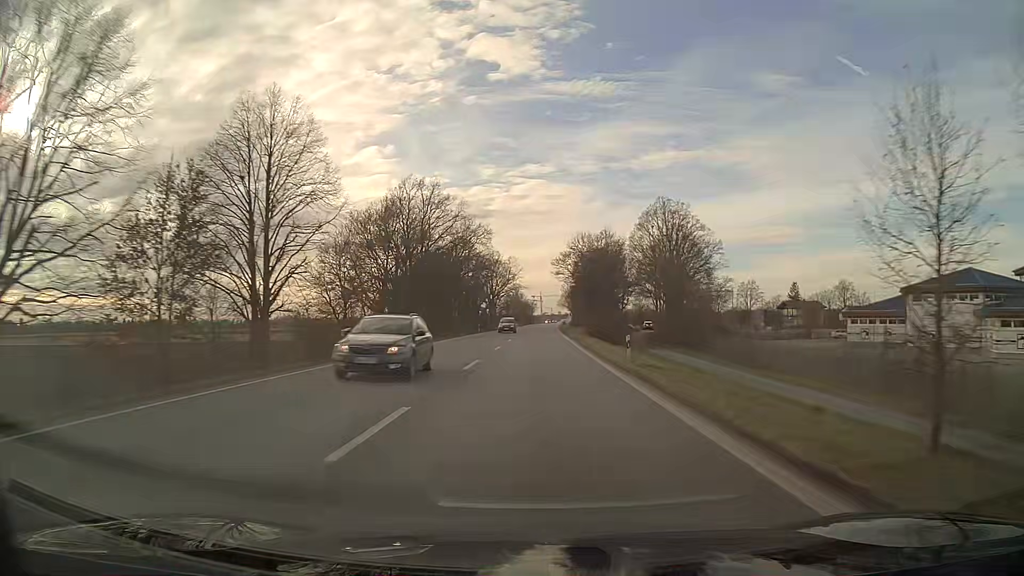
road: primary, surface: asphalt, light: Day
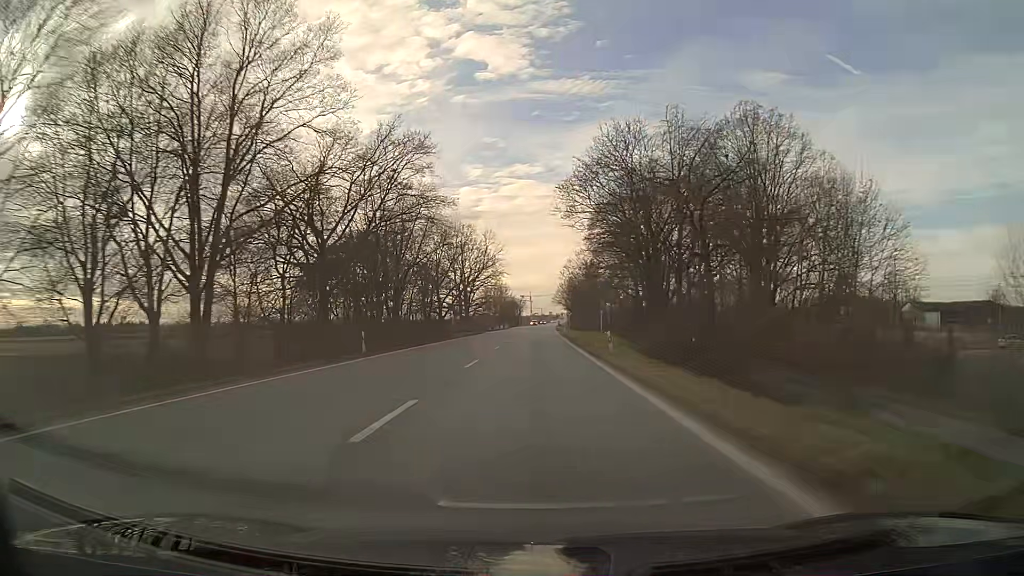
(+0.4, +47.4) m; +1°
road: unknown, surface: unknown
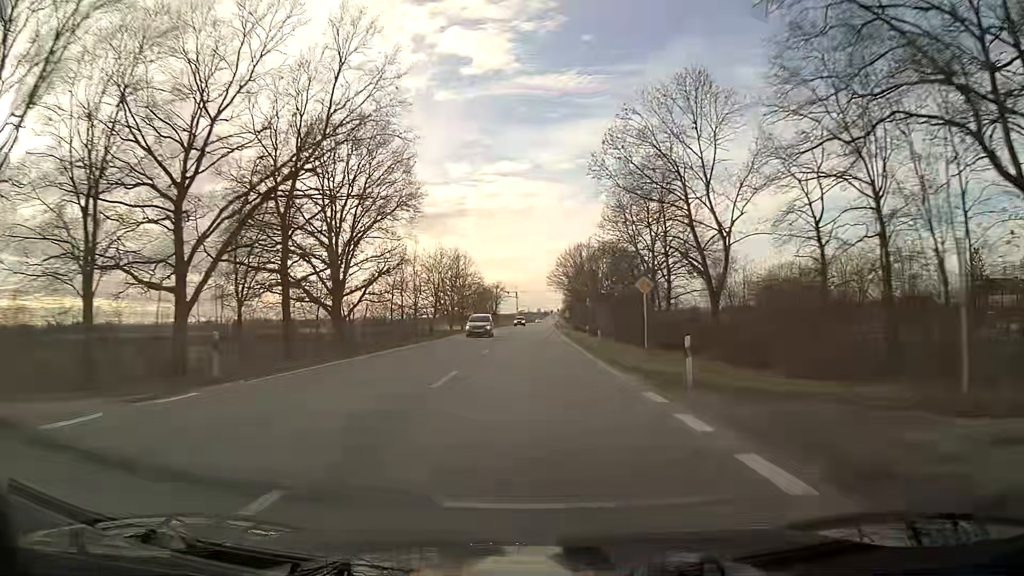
(+0.7, +79.0) m; +1°
